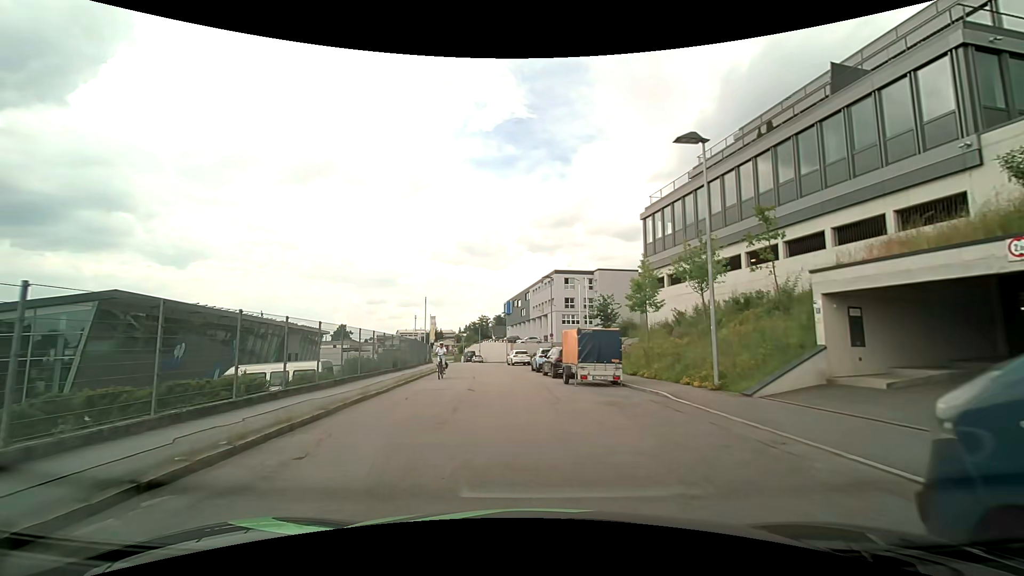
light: Day
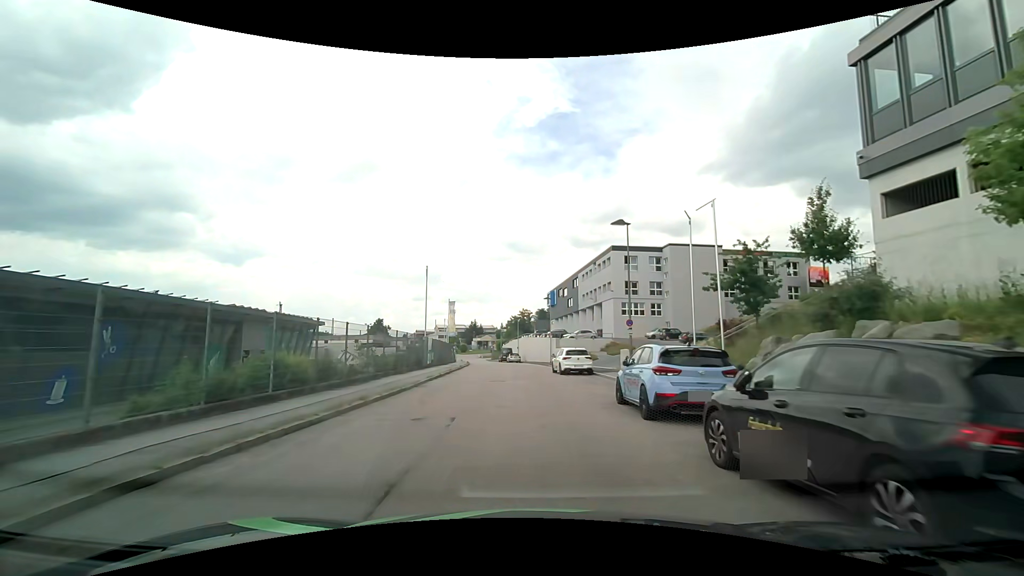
(-0.8, +19.9) m; -5°
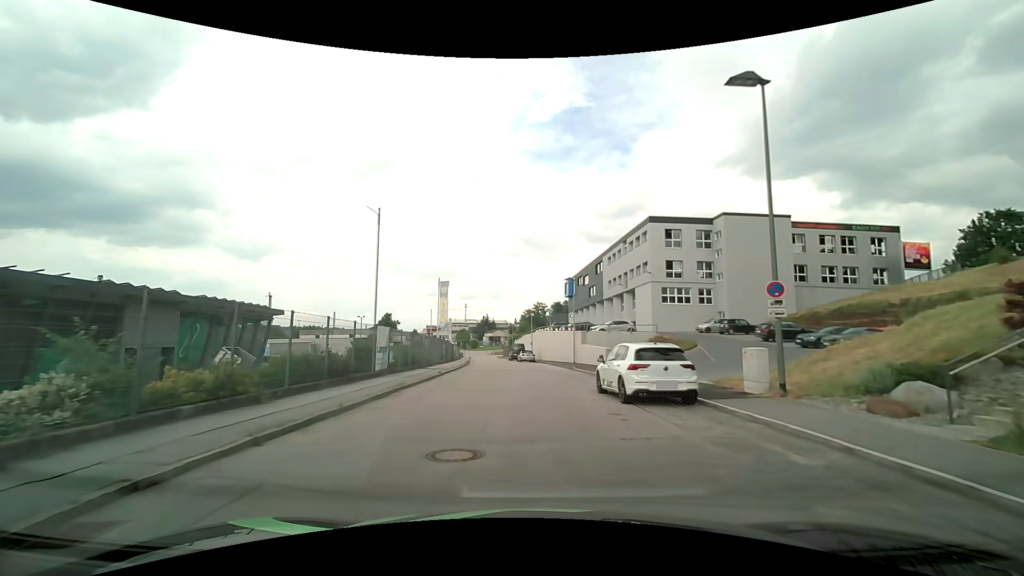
(-0.3, +14.8) m; -1°
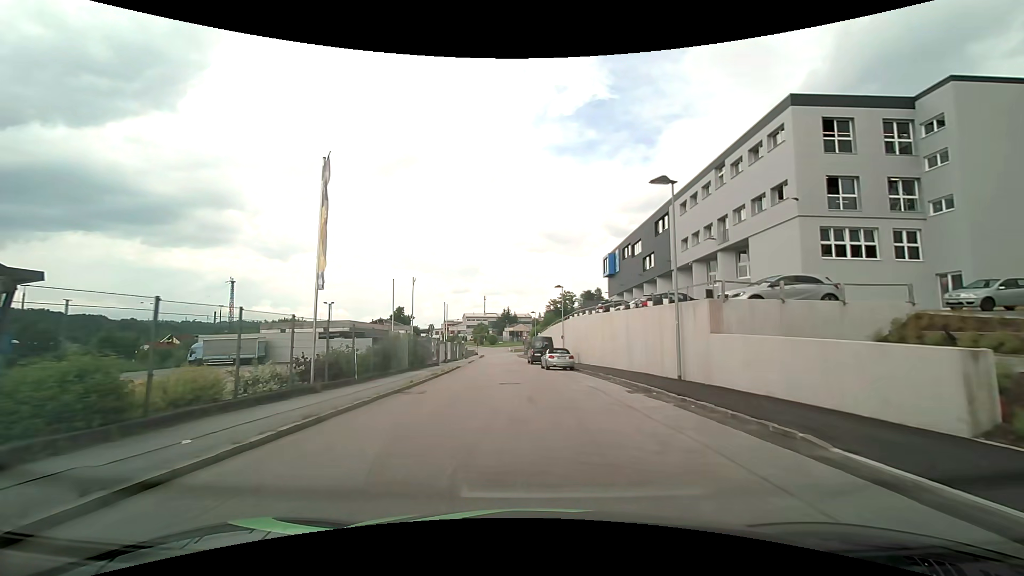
(-0.8, +27.9) m; -3°
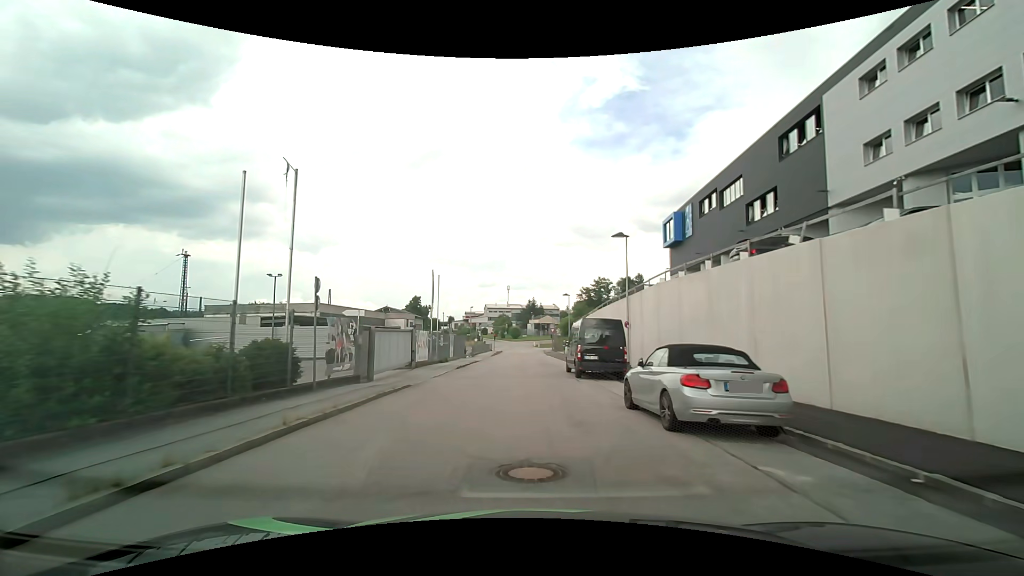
(-0.8, +23.7) m; -3°
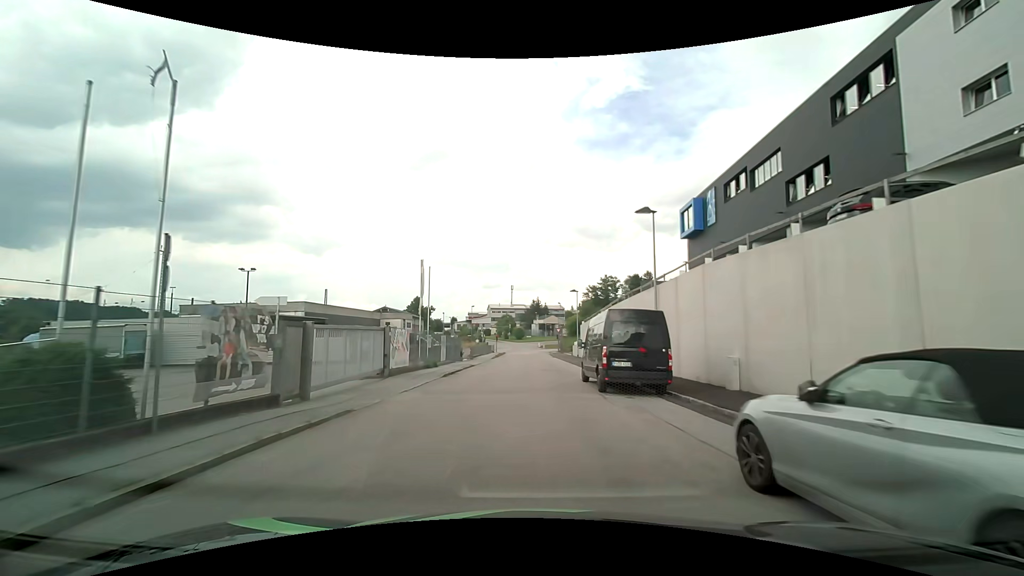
(0.0, +5.9) m; -1°
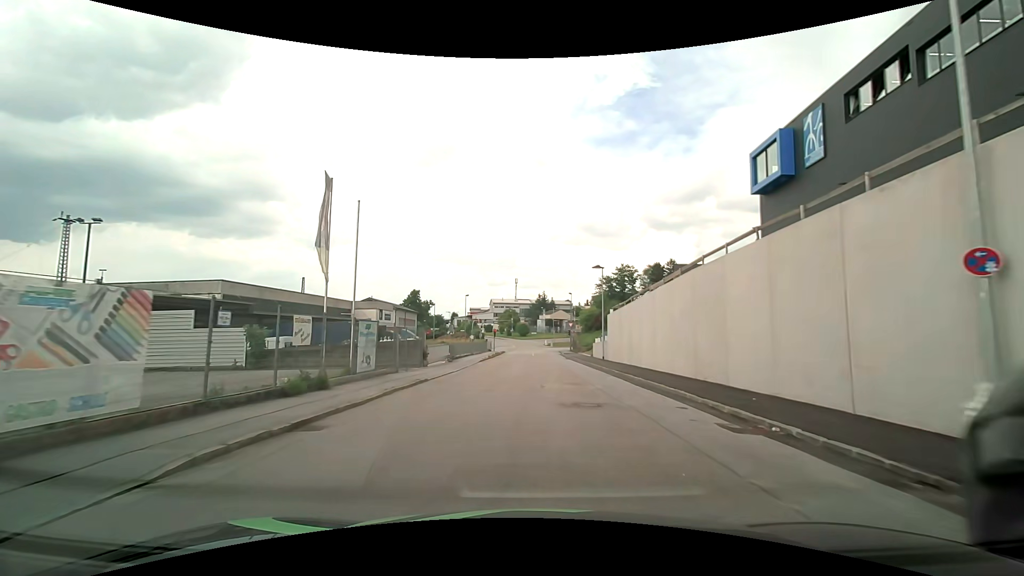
(-0.1, +17.5) m; -1°
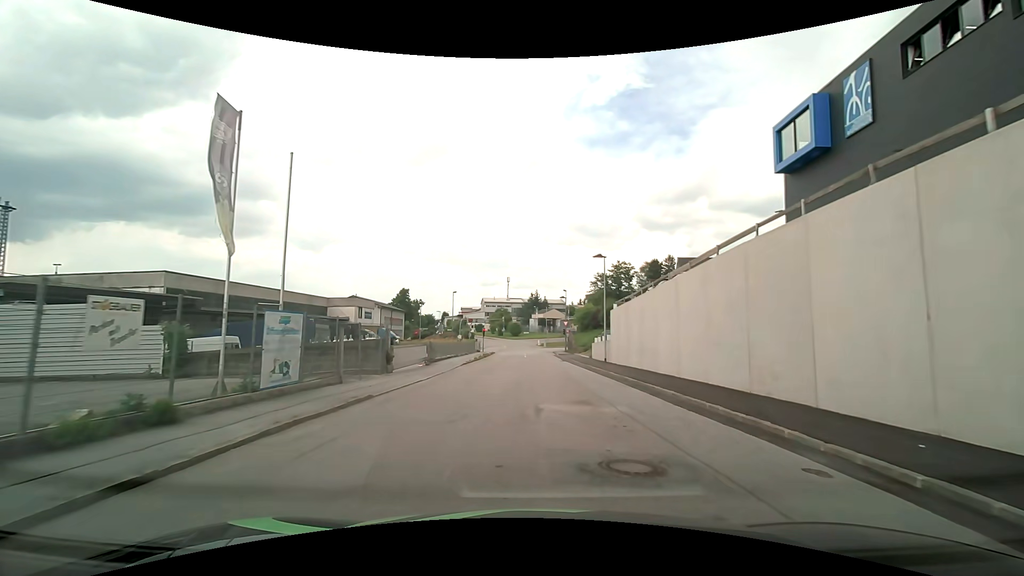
(0.0, +5.6) m; +1°
